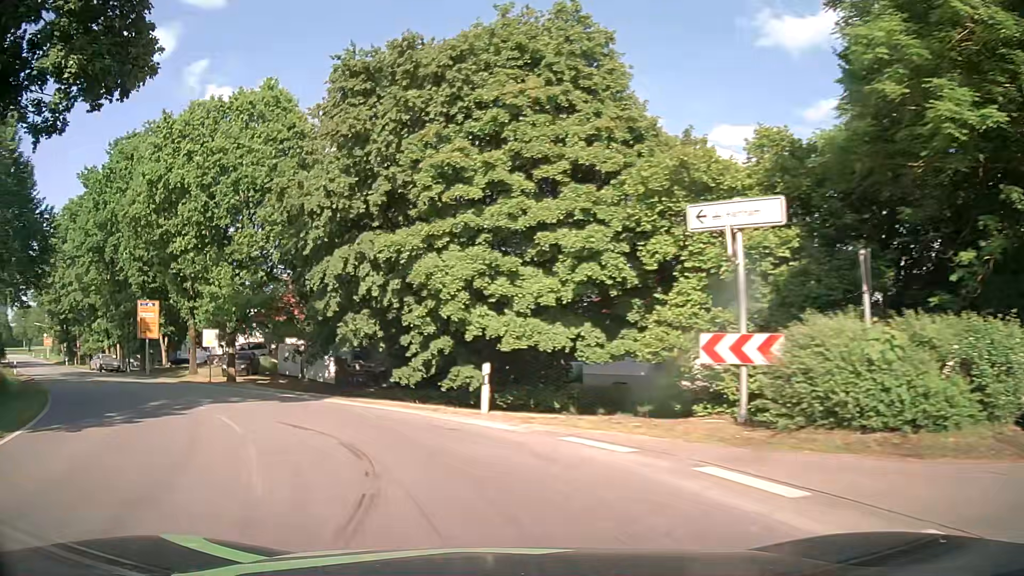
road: tertiary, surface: asphalt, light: Day
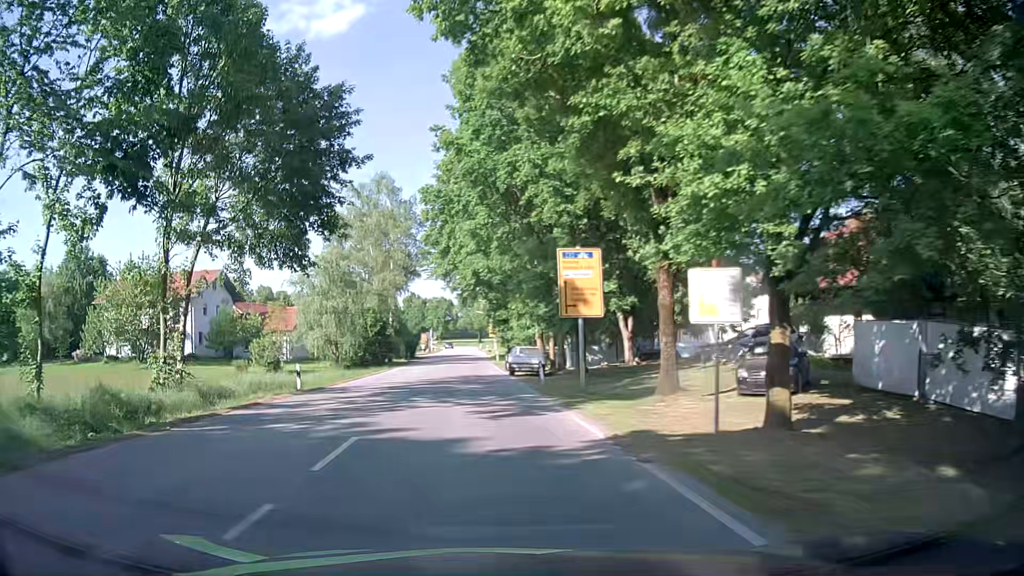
(-8.6, +20.7) m; -42°
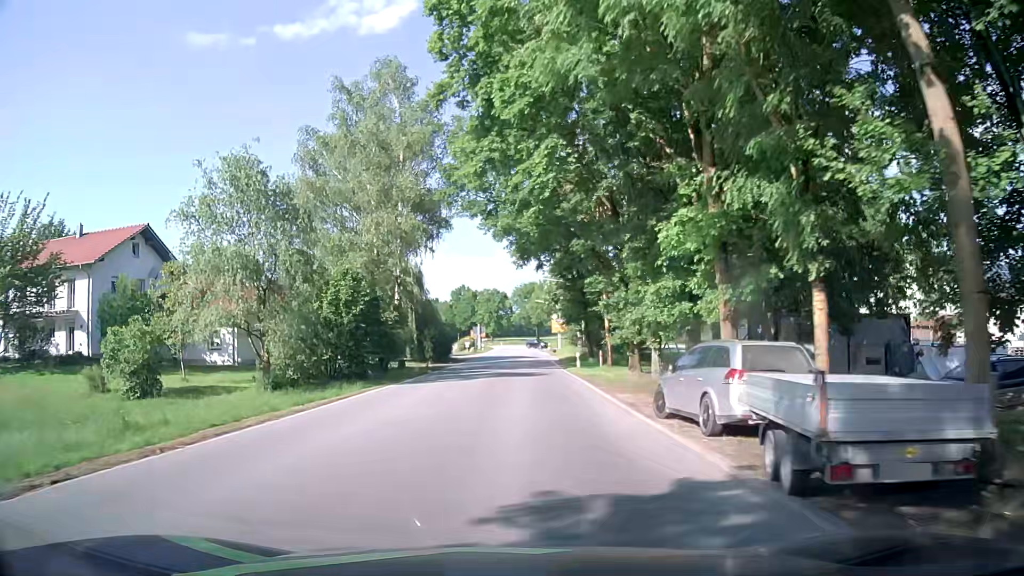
(-1.8, +28.2) m; -5°
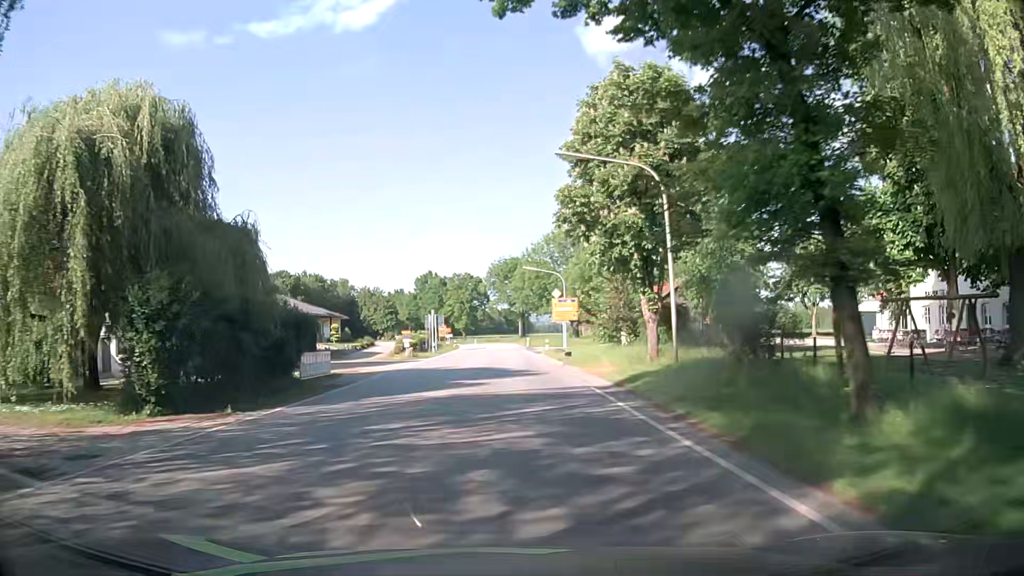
(+1.6, +42.6) m; +1°
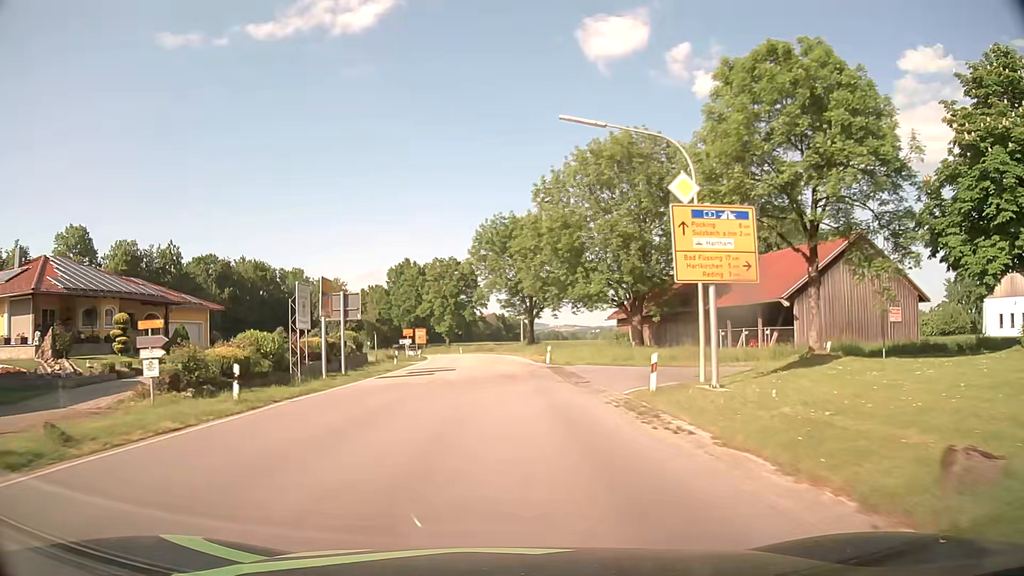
(+0.9, +43.3) m; +1°
(0, +10) (0, +20) (0, +30) (0, +40) (-1, +50) (-1, +60) (-2, +70) (-4, +80) (-6, +90) (-8, +99) m
